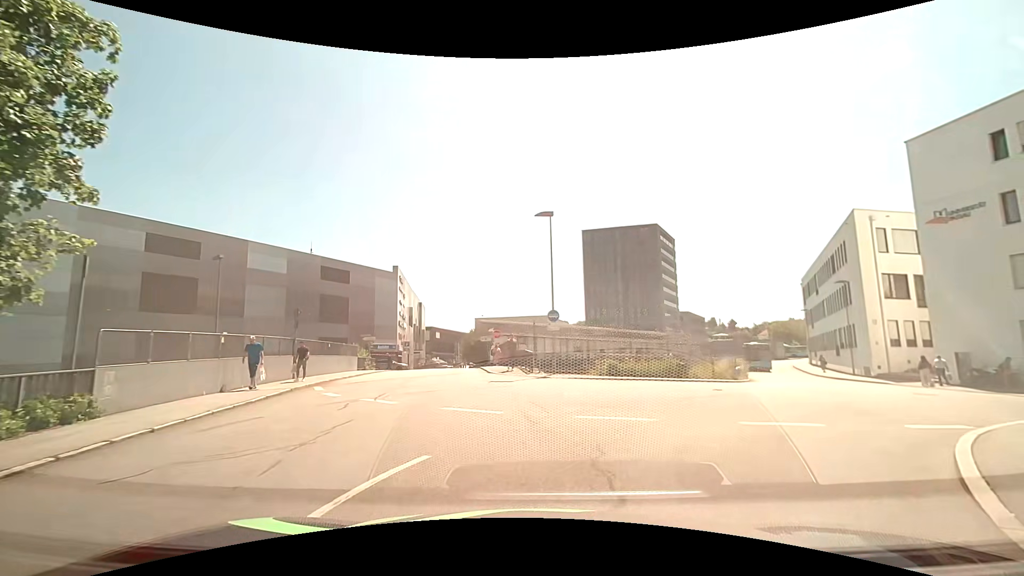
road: residential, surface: asphalt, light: Day
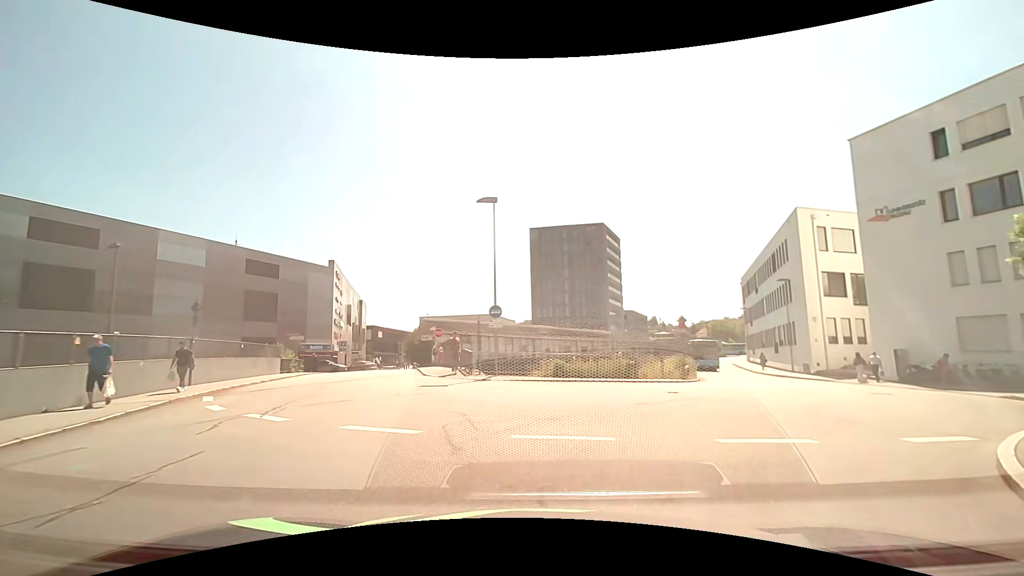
(+0.2, +2.3) m; +7°
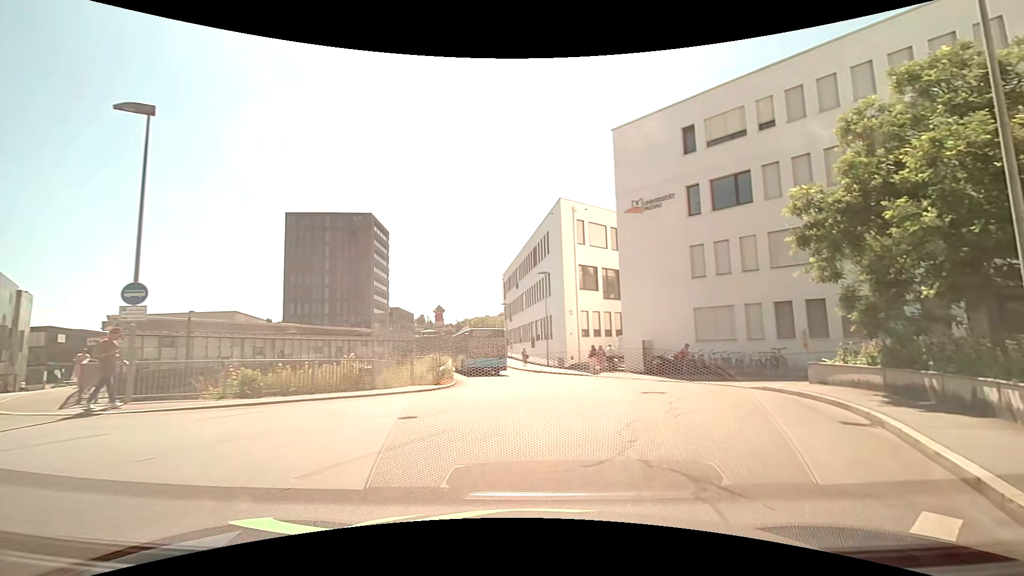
(+1.6, +6.4) m; +28°
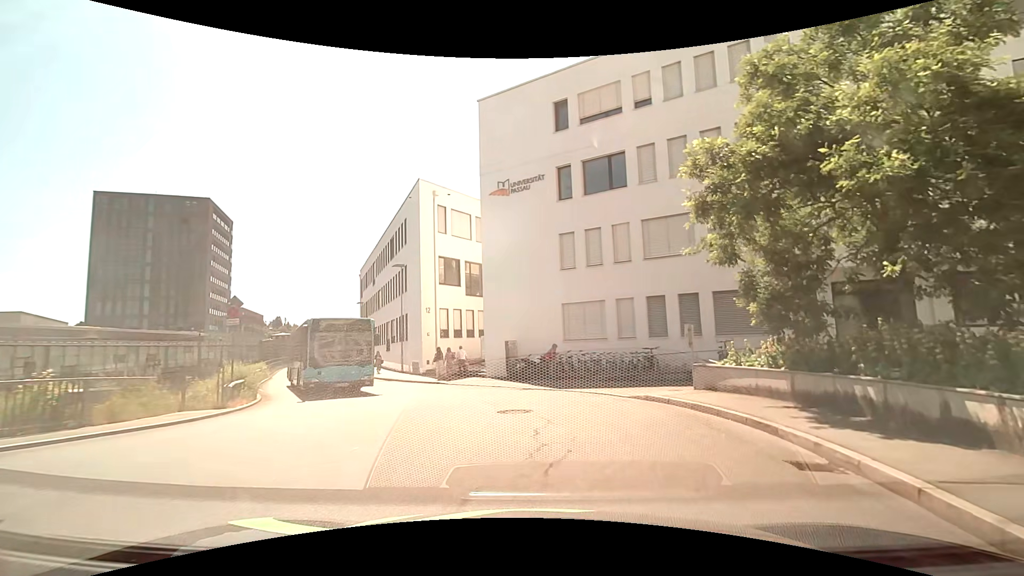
(+0.6, +4.6) m; +14°
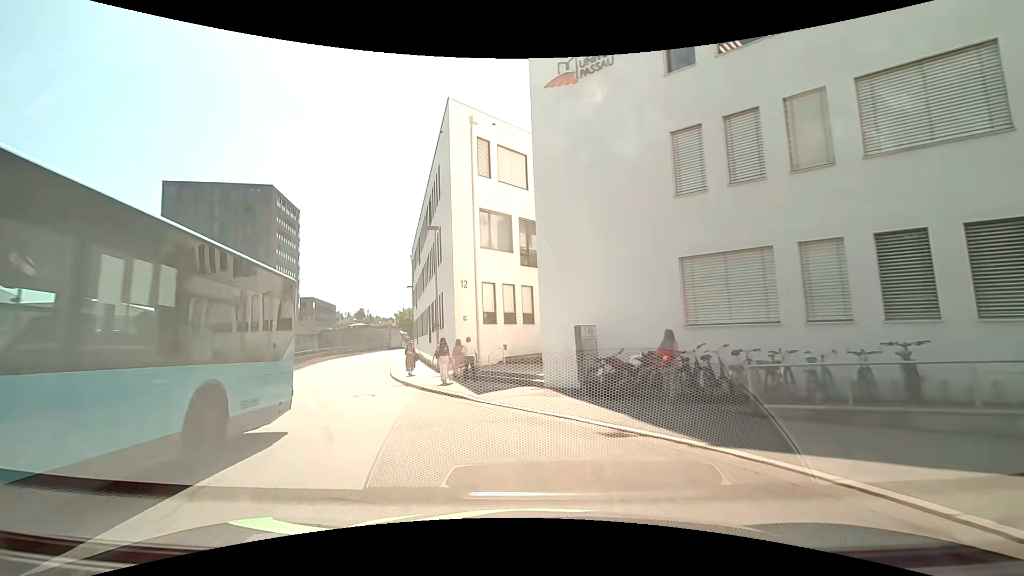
(-0.1, +10.7) m; -8°
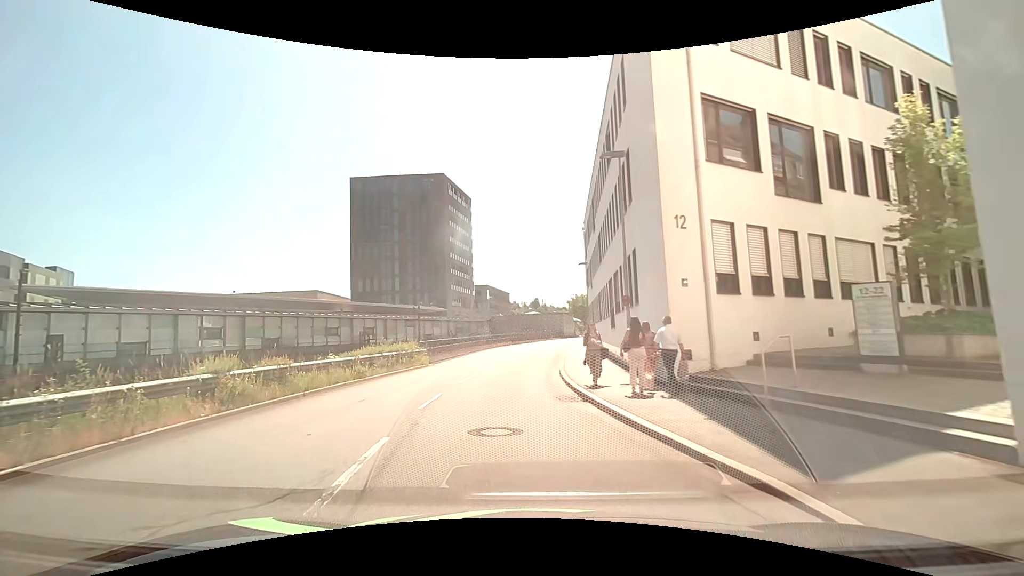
(-1.8, +9.4) m; -21°
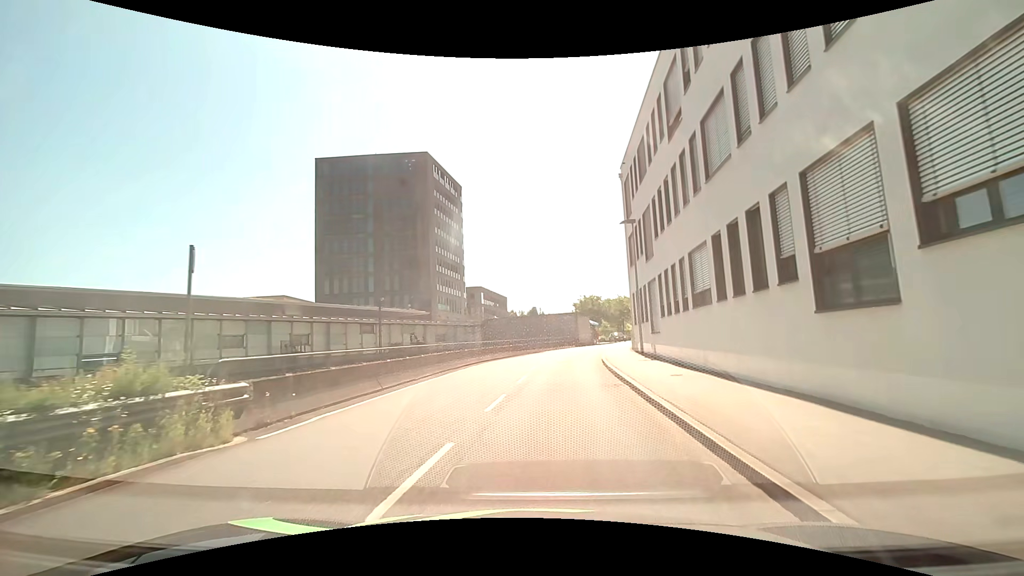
(-0.7, +18.4) m; +1°
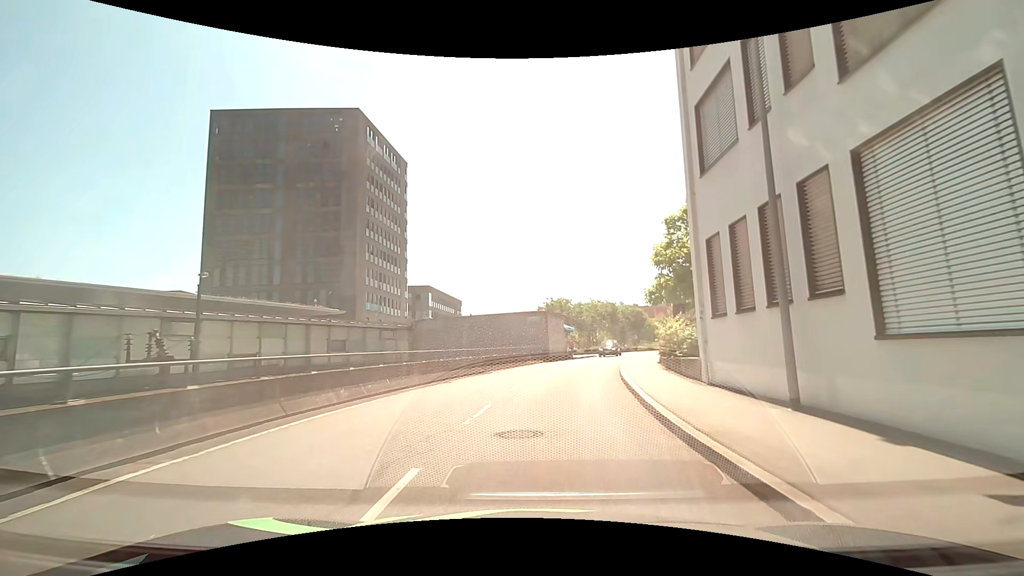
(+1.0, +19.2) m; +4°
(0, +10) (+1, +20) (+3, +30) (+6, +39) (+10, +49) (+13, +58) (+20, +65) (+29, +67) (+39, +68) (+49, +69) m
